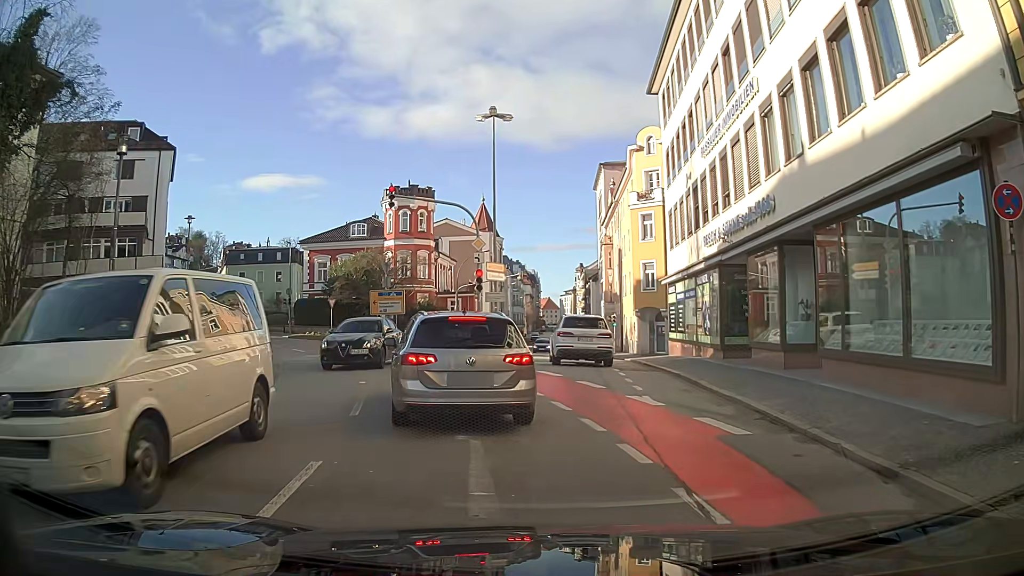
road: tertiary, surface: asphalt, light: Day
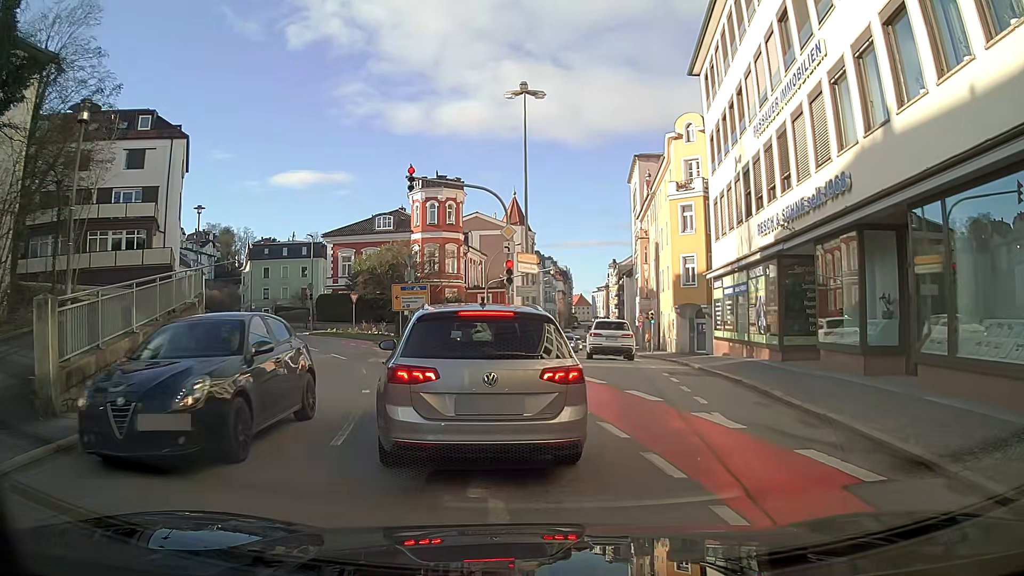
(-0.1, +2.5) m; -3°
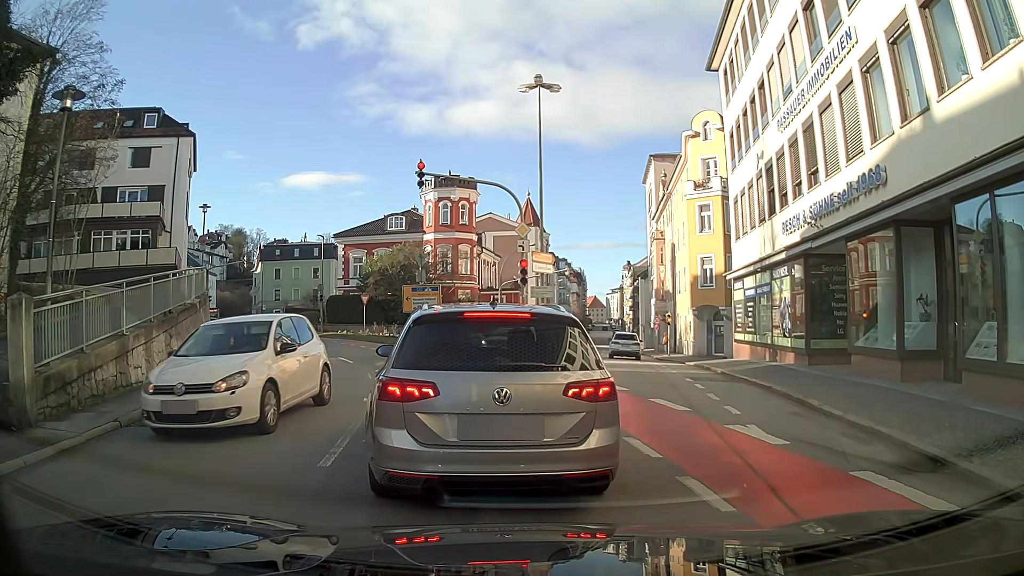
(0.0, +1.0) m; 0°
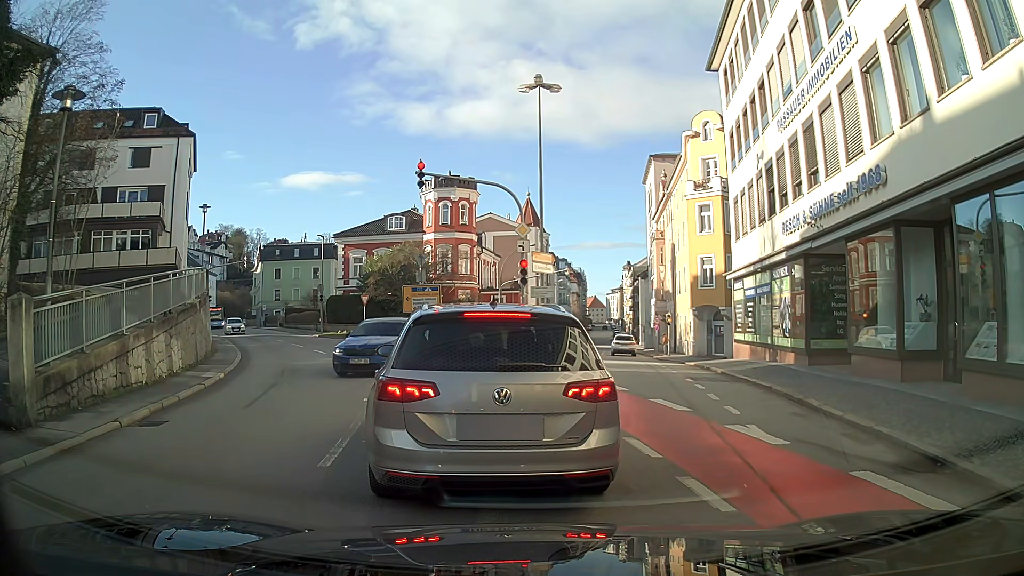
(0.0, 0.0) m; 0°
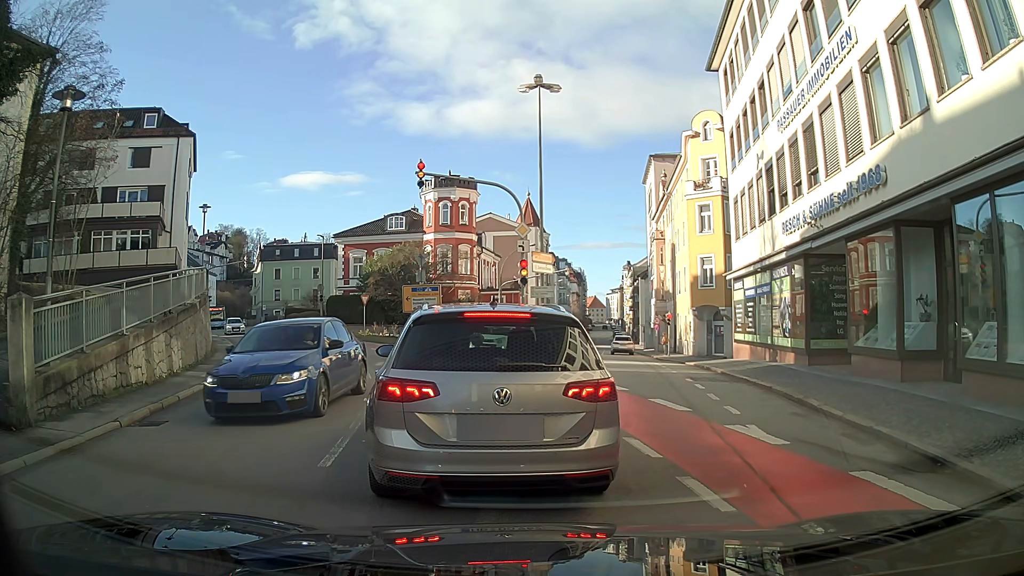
(0.0, 0.0) m; 0°
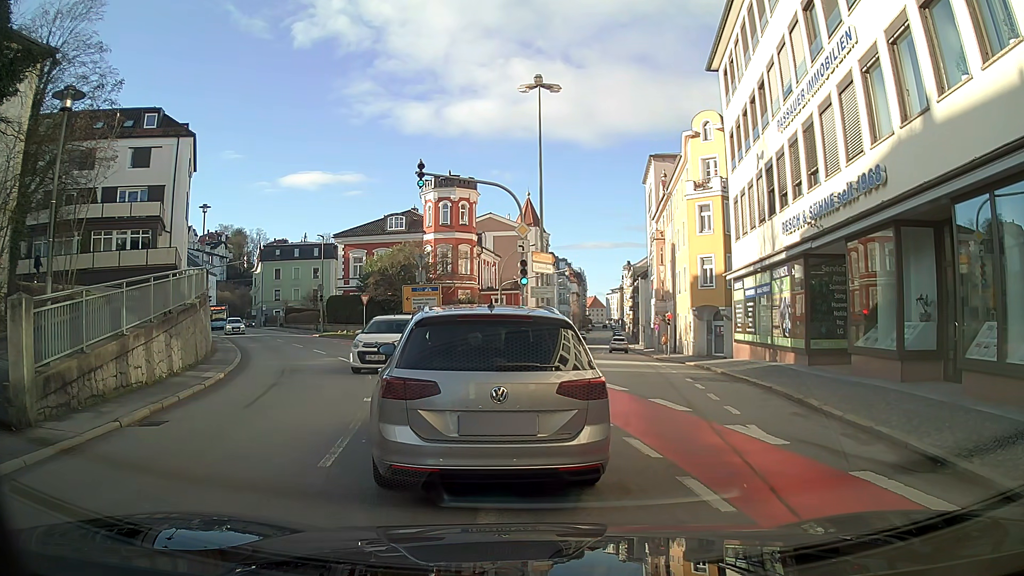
(0.0, 0.0) m; 0°
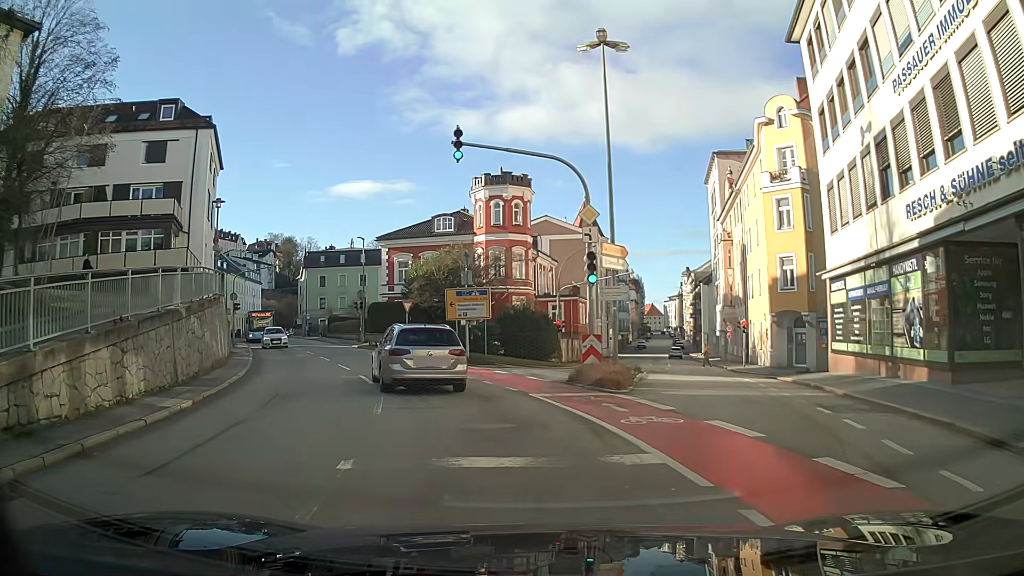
(-0.4, +5.1) m; -6°
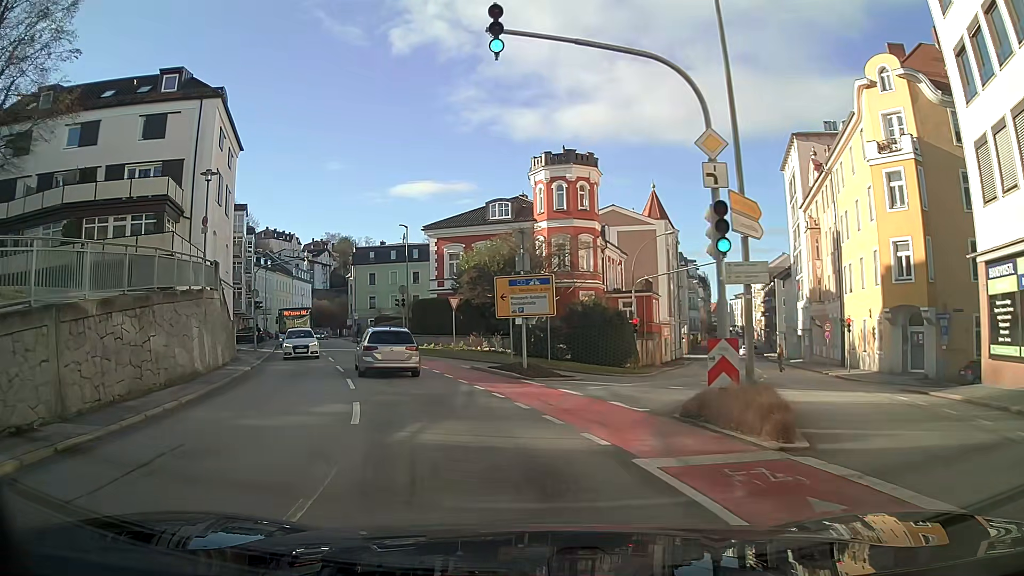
(-0.3, +7.2) m; -5°
